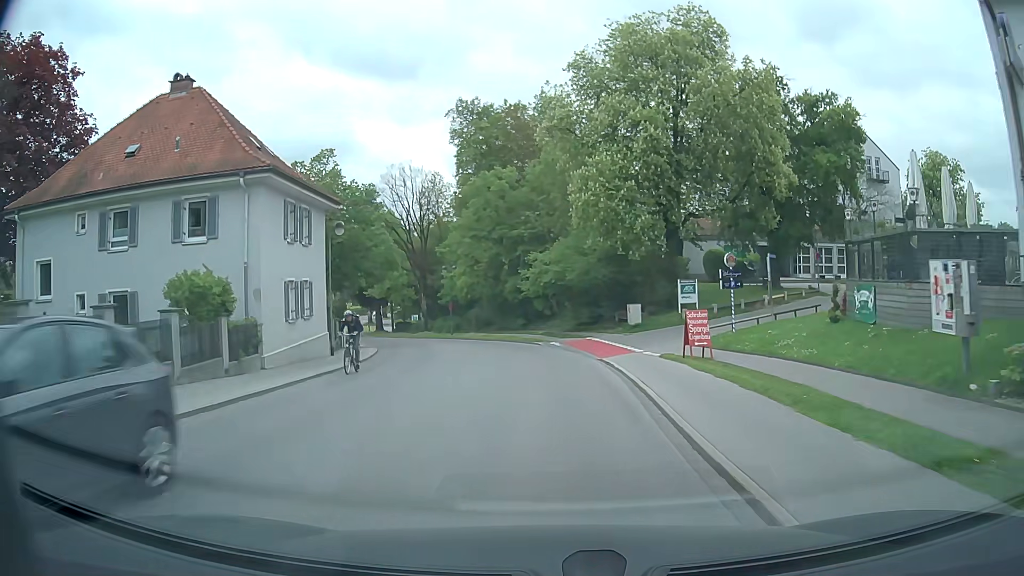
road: tertiary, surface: asphalt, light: Day
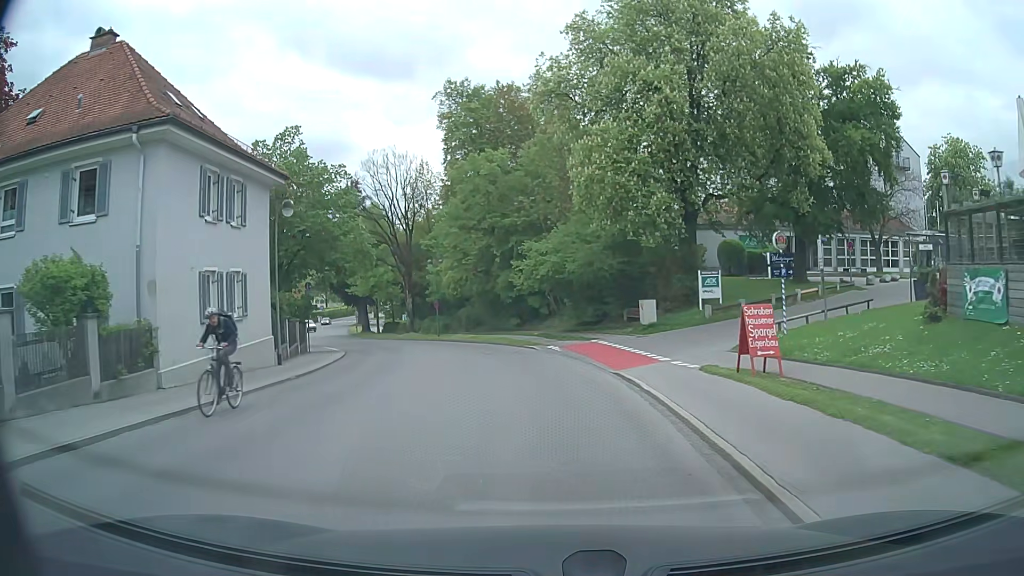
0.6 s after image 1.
(0.0, +5.7) m; +1°
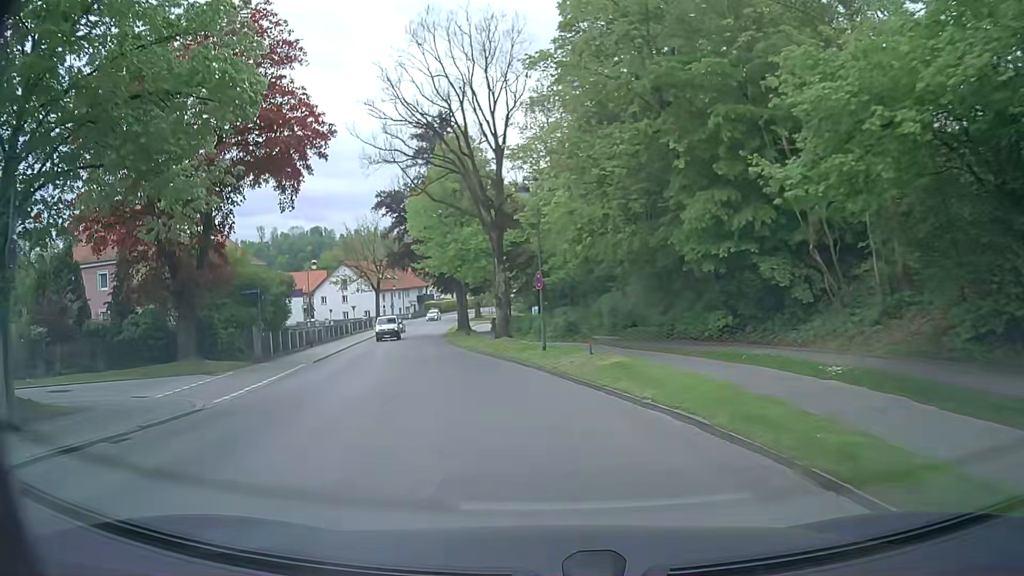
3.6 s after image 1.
(-2.7, +28.4) m; -14°
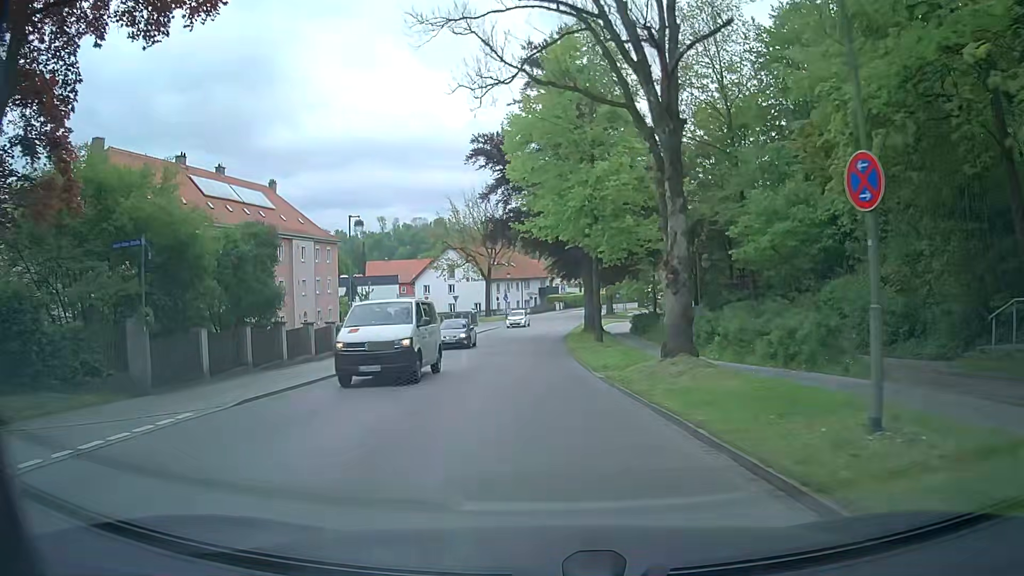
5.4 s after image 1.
(-1.7, +17.0) m; -12°
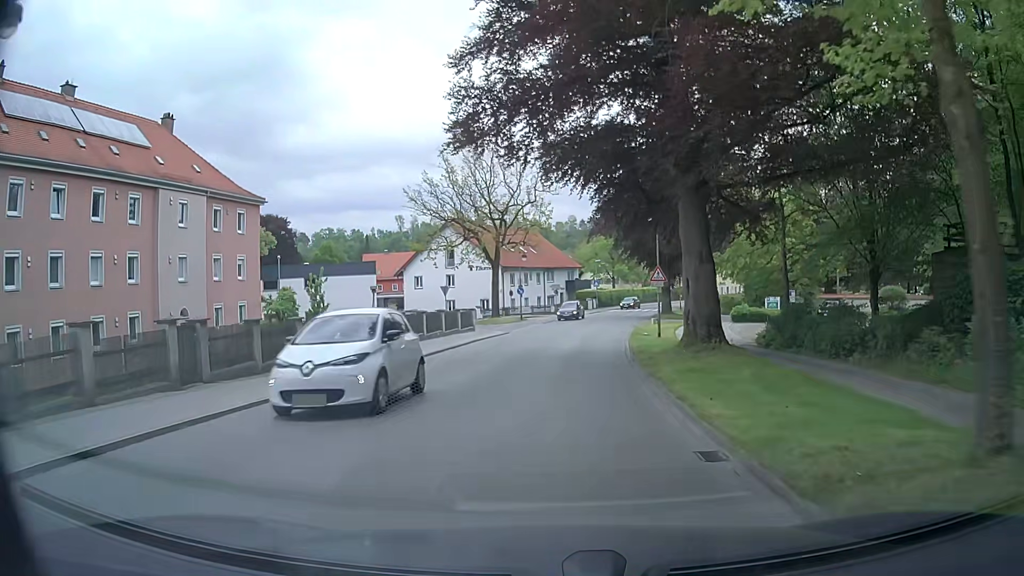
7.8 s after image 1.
(-0.2, +23.9) m; -1°
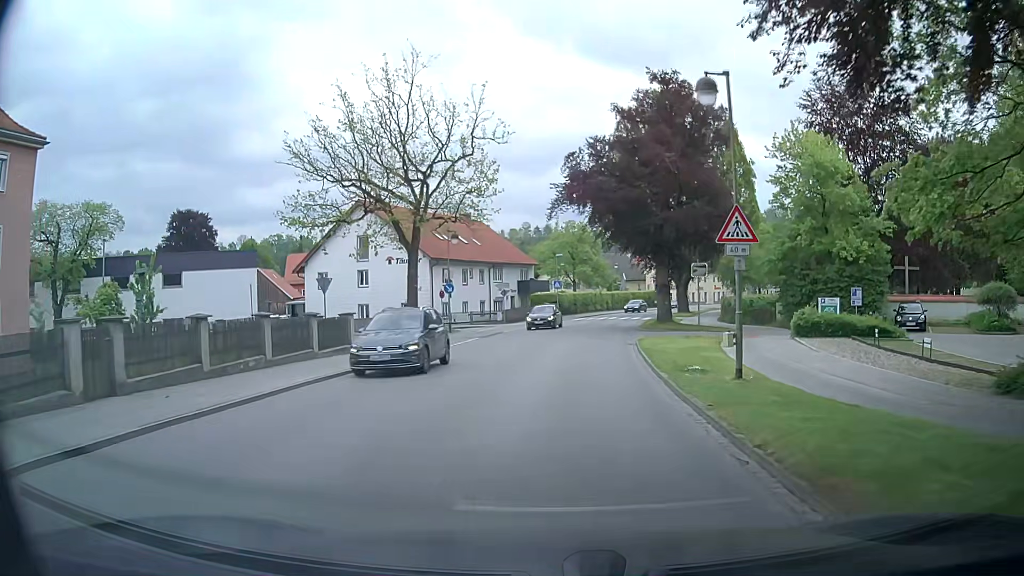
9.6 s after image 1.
(+0.4, +18.9) m; +4°
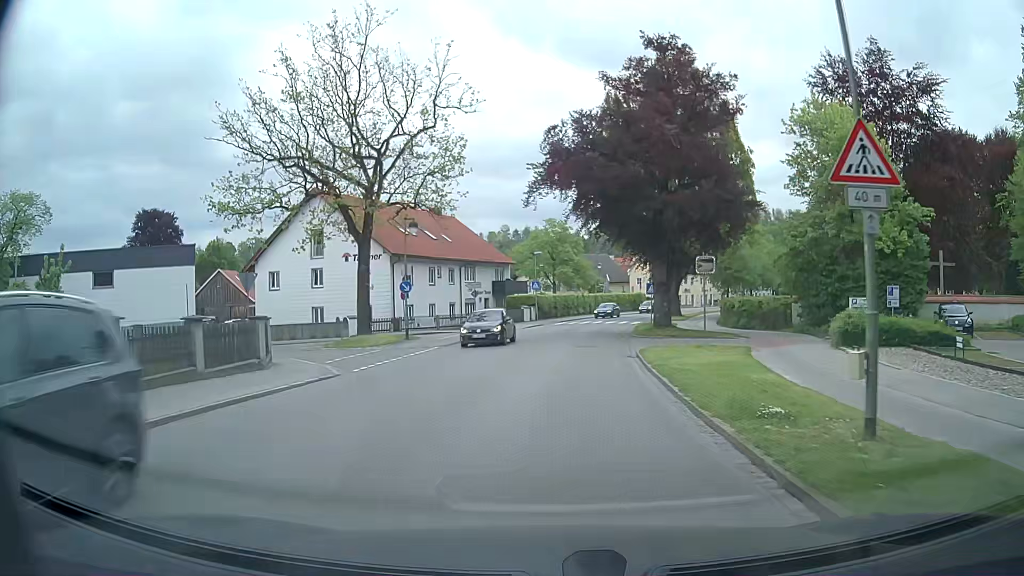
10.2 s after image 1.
(+0.1, +6.3) m; +1°
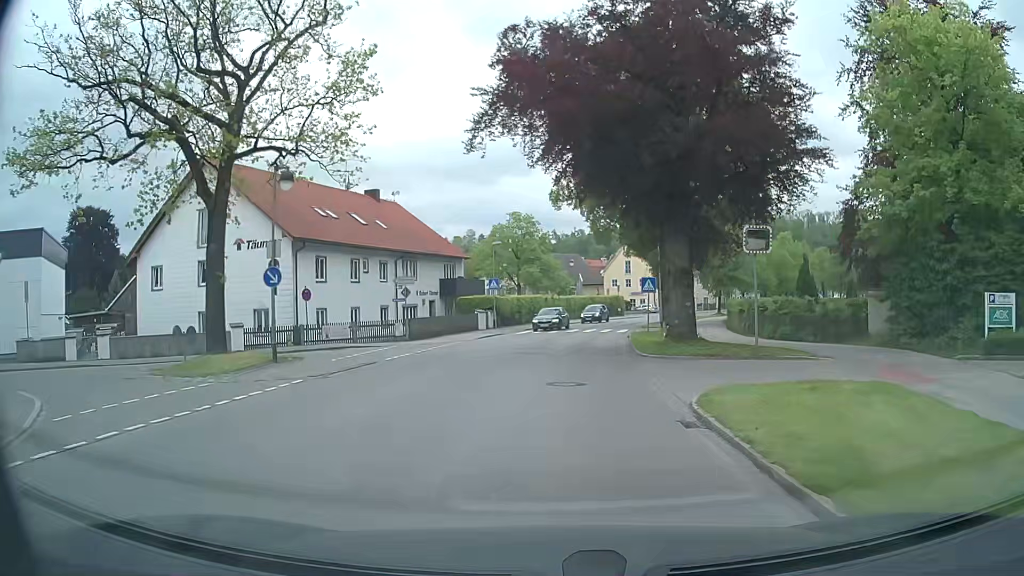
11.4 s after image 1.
(+0.4, +12.5) m; +3°
(0, +10) (+1, +20) (+2, +30) (+3, +40) (+5, +50) (+7, +59) (+11, +69) (+15, +78) (+20, +86) (+26, +95) m
